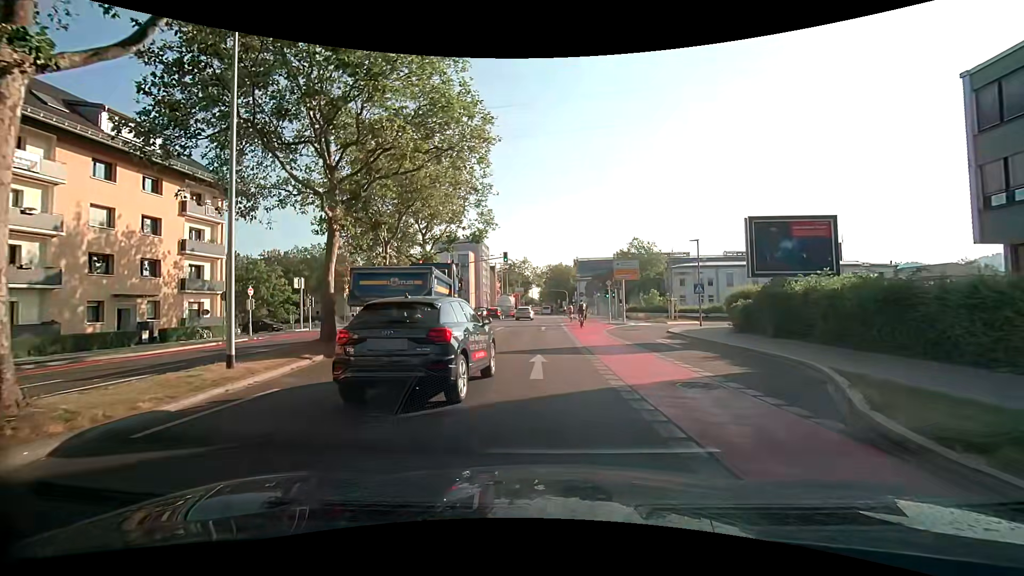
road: secondary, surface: asphalt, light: Day
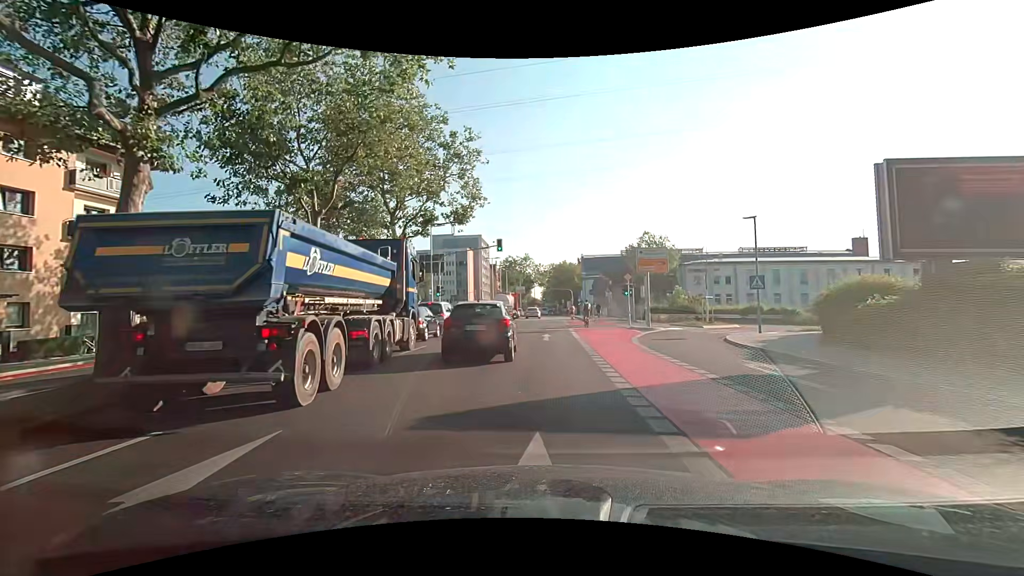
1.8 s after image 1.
(-0.2, +9.1) m; -1°
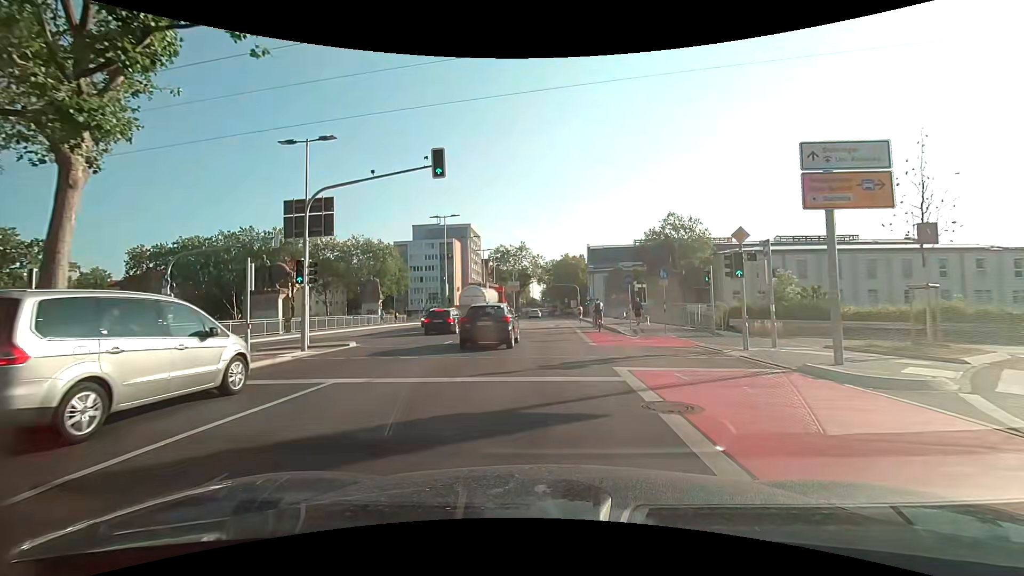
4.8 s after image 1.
(0.0, +21.8) m; 0°
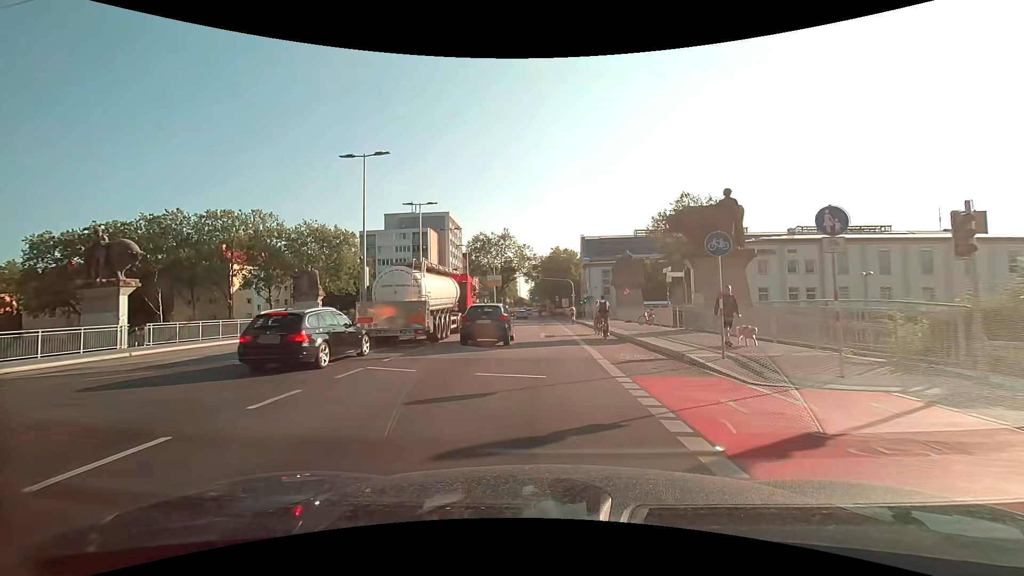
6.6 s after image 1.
(+0.2, +15.3) m; +2°
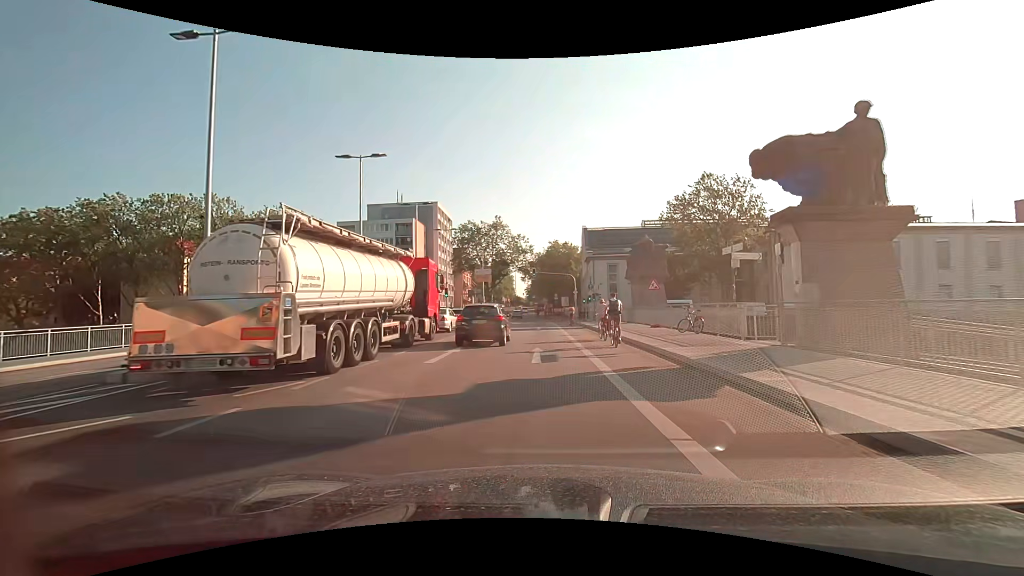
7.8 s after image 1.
(0.0, +10.5) m; 0°
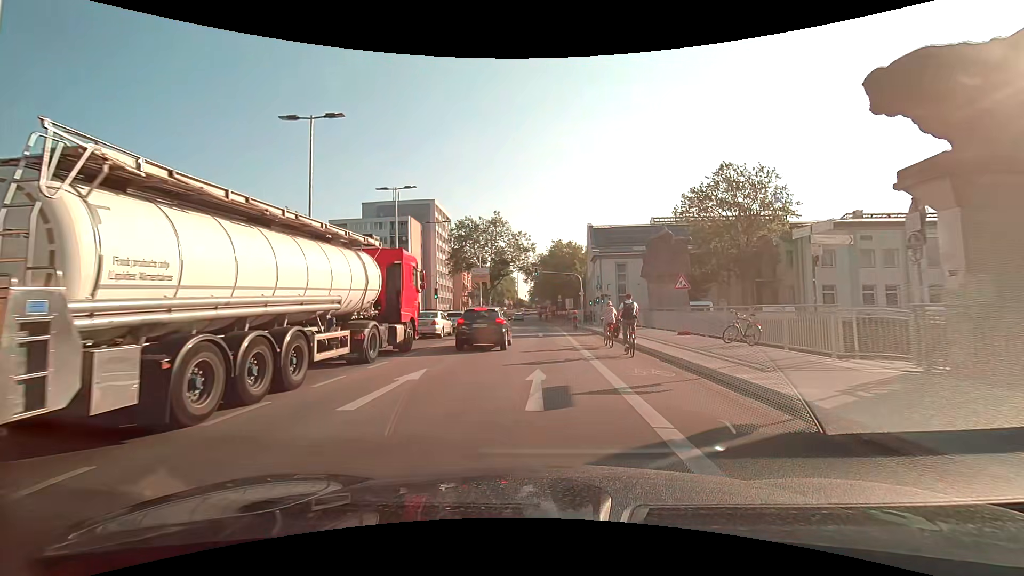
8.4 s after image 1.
(0.0, +5.3) m; -1°
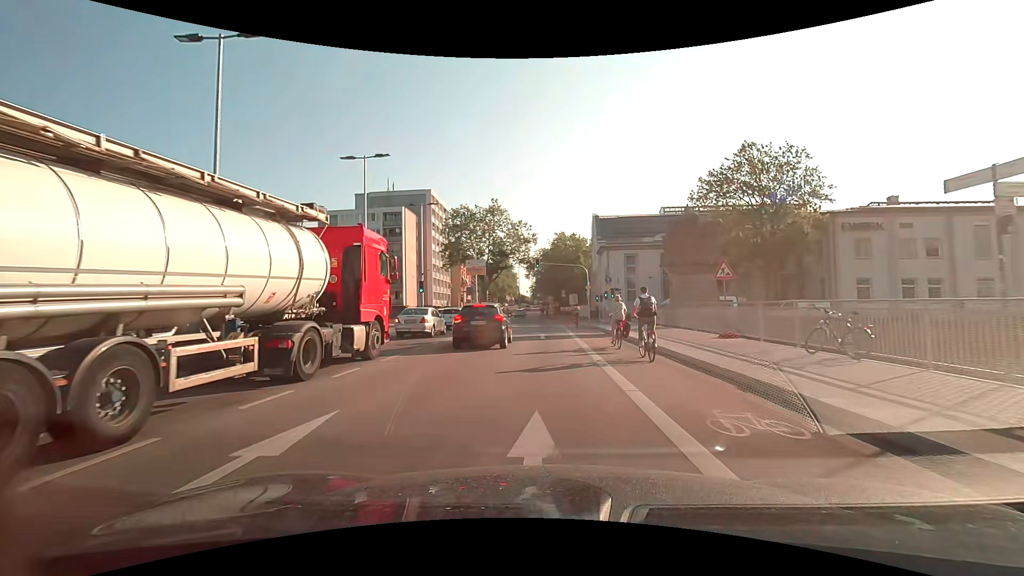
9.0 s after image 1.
(0.0, +5.3) m; 0°
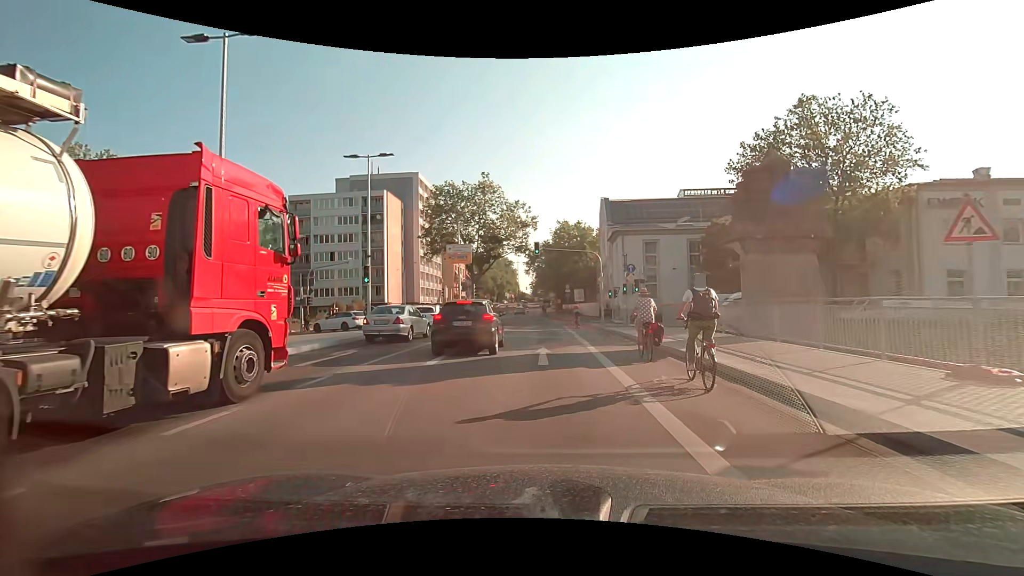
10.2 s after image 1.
(-0.1, +10.5) m; 0°
(0, +10) (0, +20) (0, +30) (-1, +40) (-1, +50) (-2, +60) (-3, +70) (-3, +80) (-3, +90) (-3, +100) m
